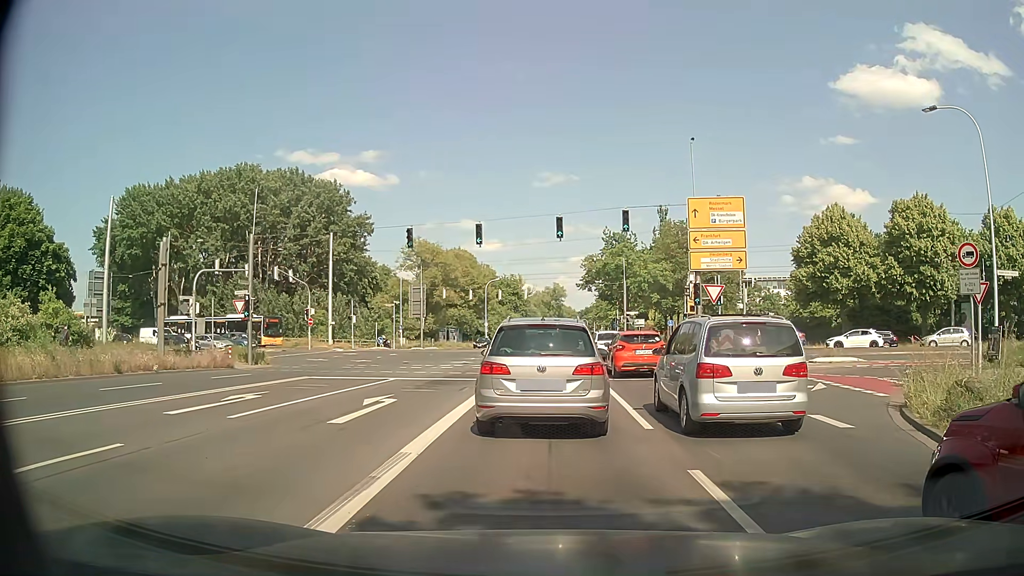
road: secondary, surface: asphalt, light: Day
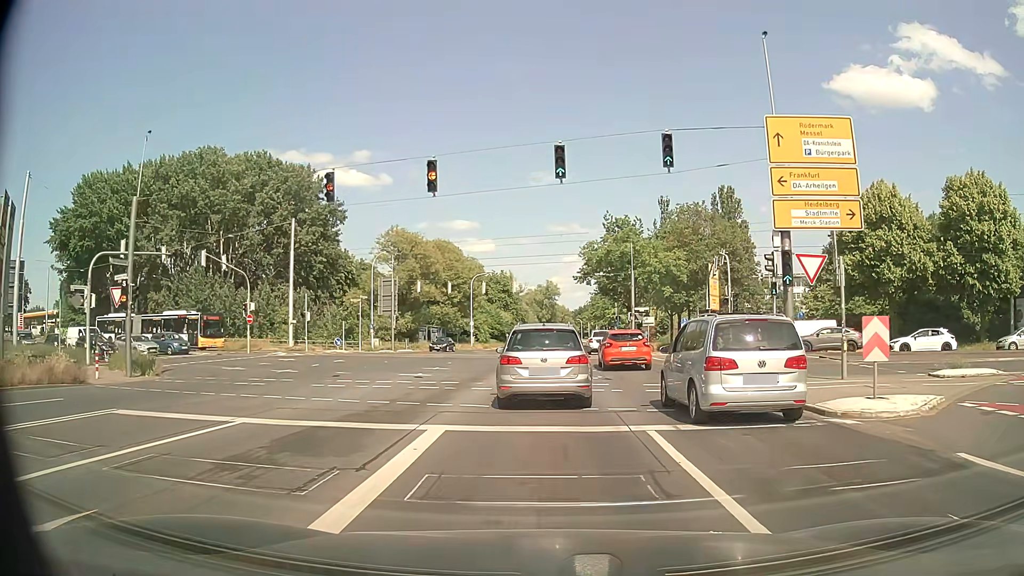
(0.0, +11.1) m; 0°
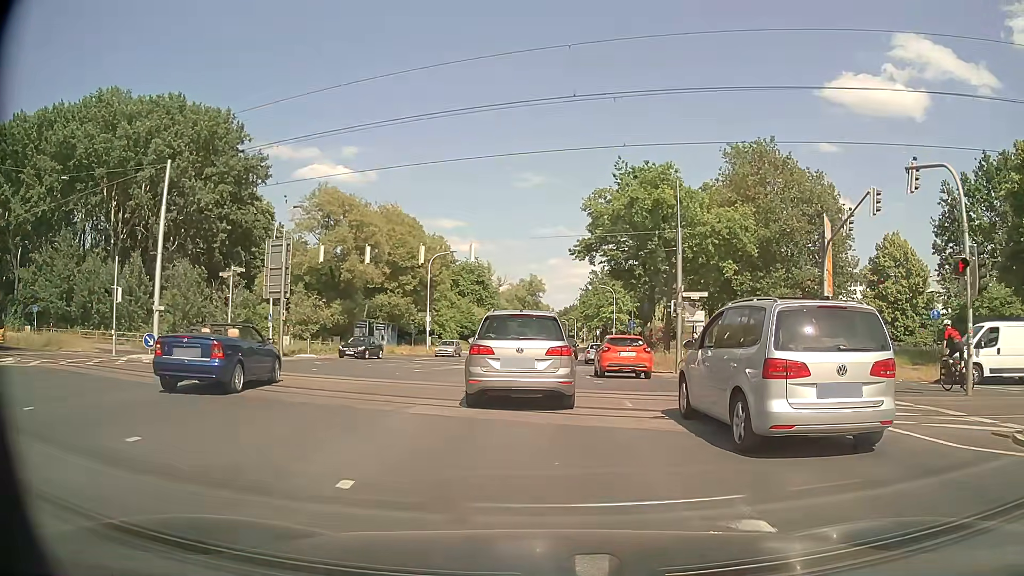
(+0.2, +23.5) m; +1°
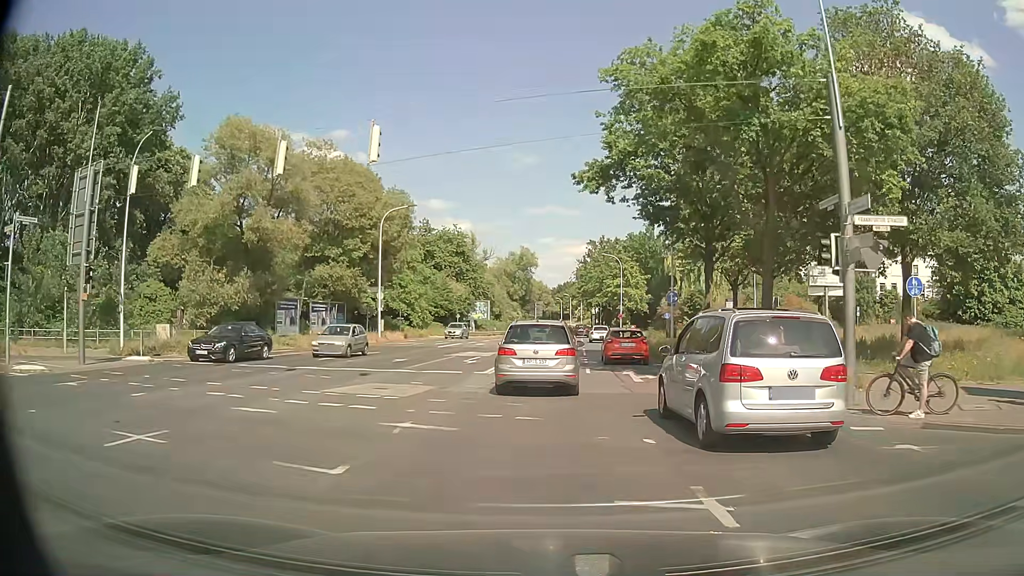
(+0.2, +17.8) m; +1°
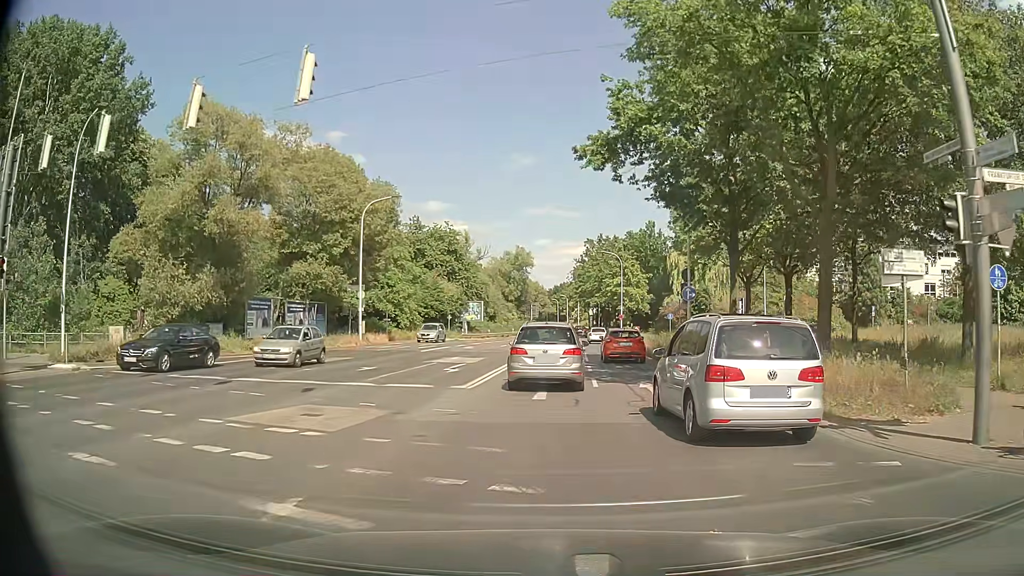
(0.0, +4.5) m; +1°
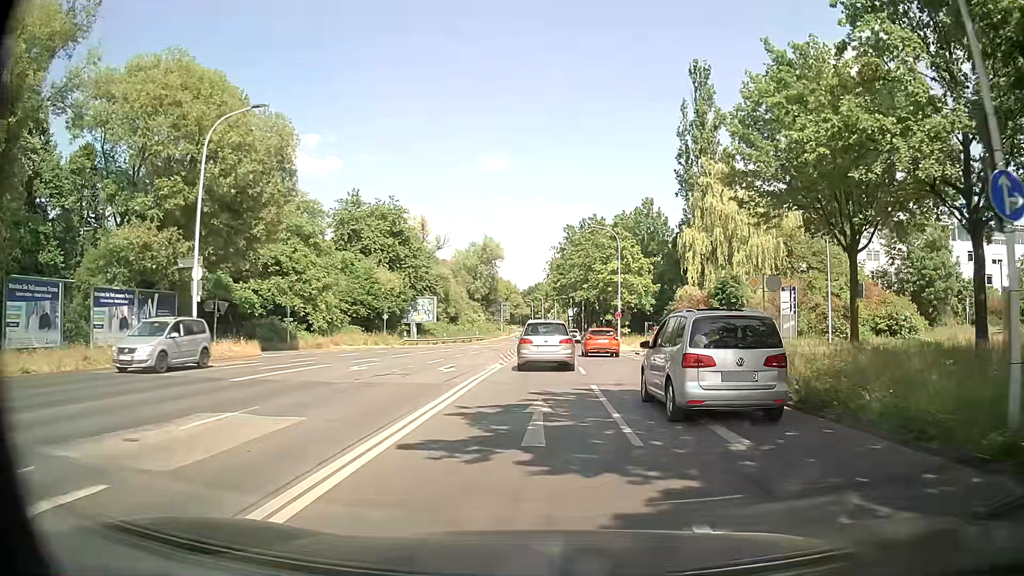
(+0.2, +21.4) m; +3°
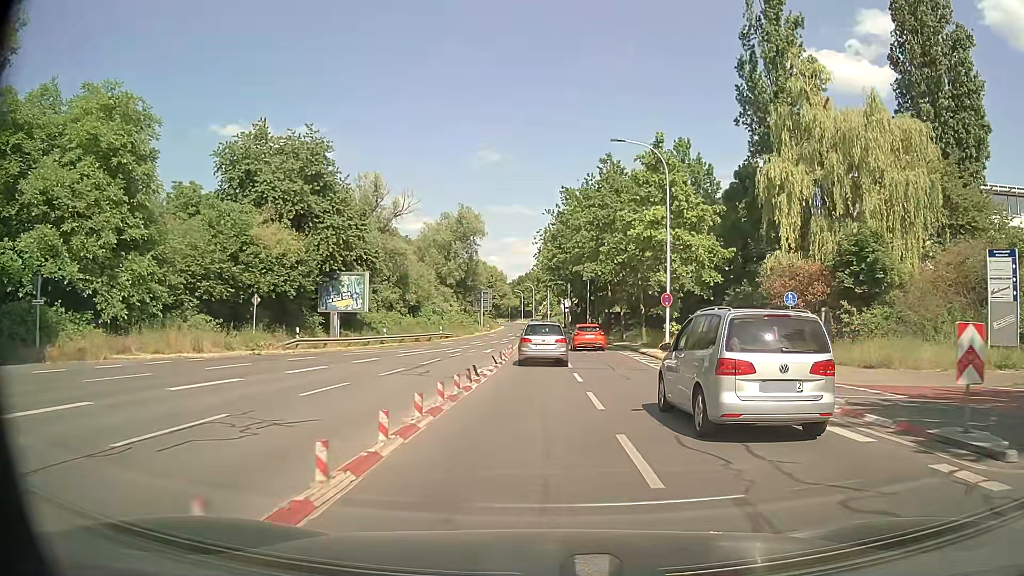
(-0.2, +26.1) m; 0°
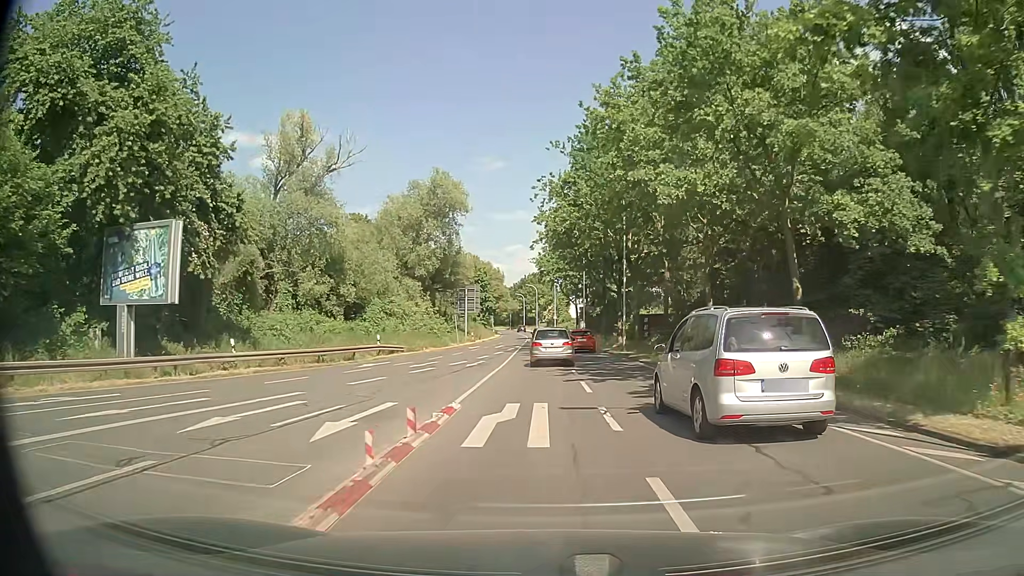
(0.0, +27.0) m; -1°
